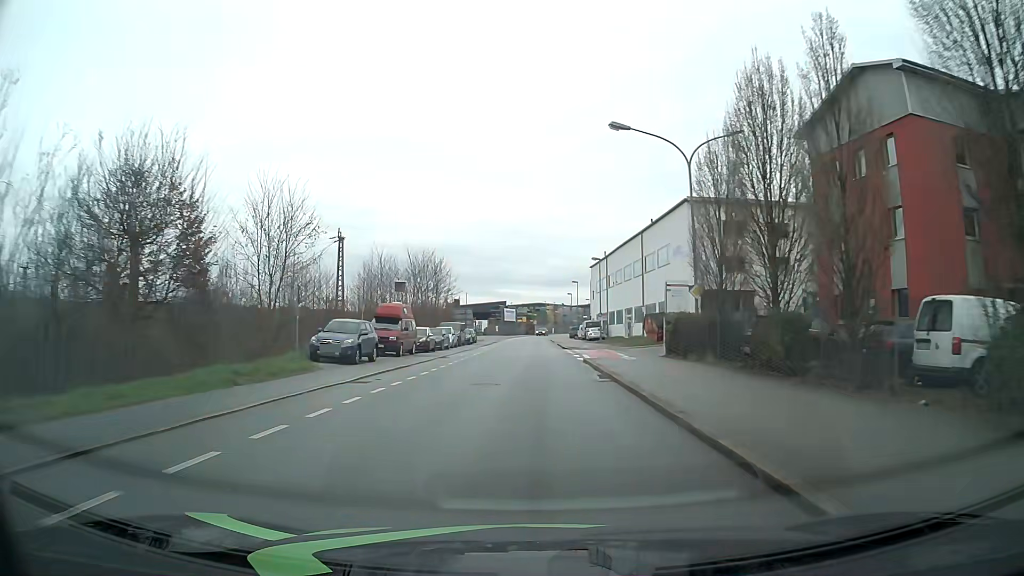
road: residential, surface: asphalt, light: Day
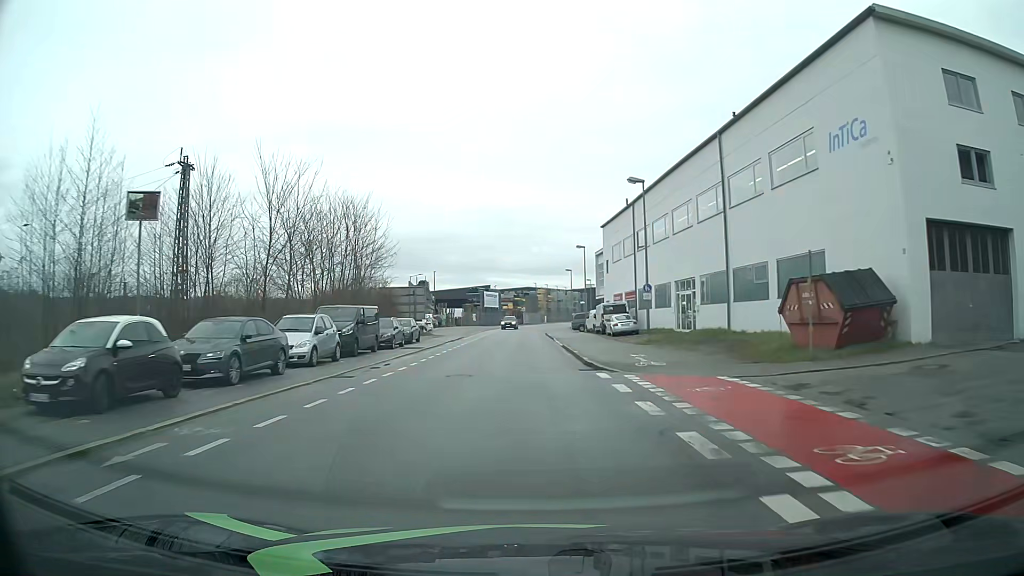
(+0.3, +29.9) m; +1°
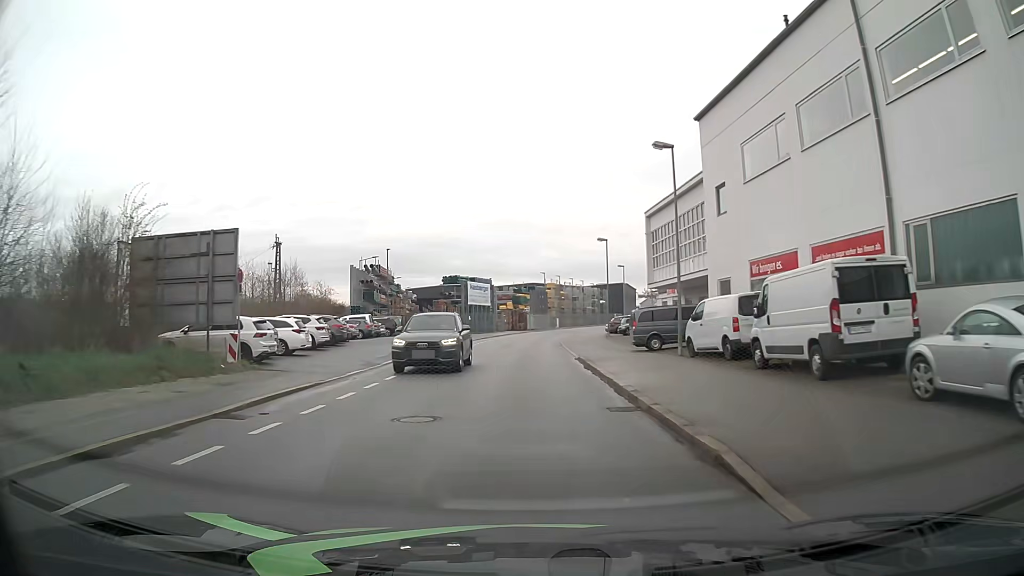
(-0.4, +37.2) m; 0°
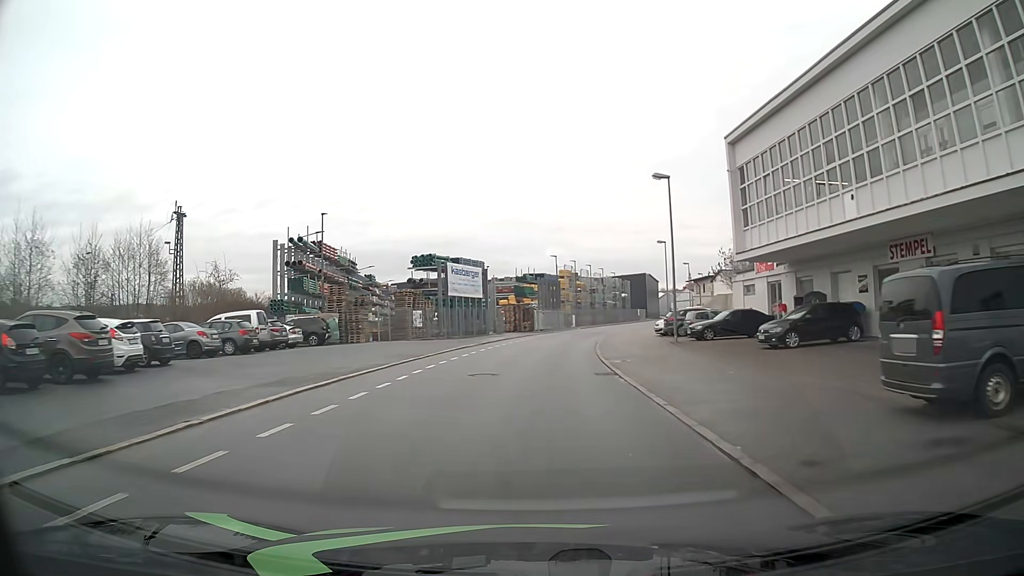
(-0.3, +22.8) m; -1°
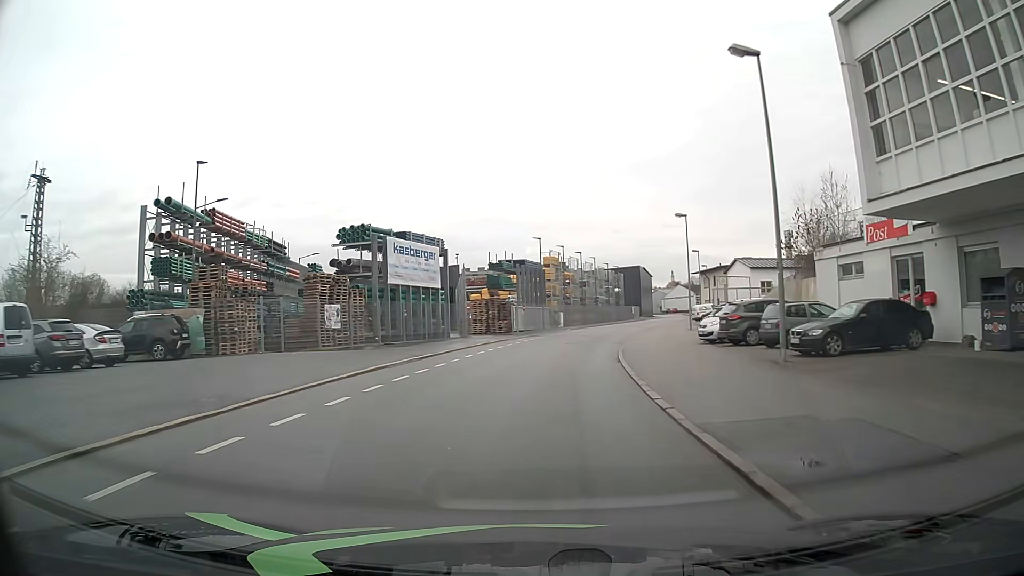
(+0.2, +15.4) m; +2°
(0, +10) (+1, +20) (+2, +30) (+3, +40) (+6, +50) (+8, +59) (+11, +69) (+14, +78) (+17, +88) (+20, +97) m
